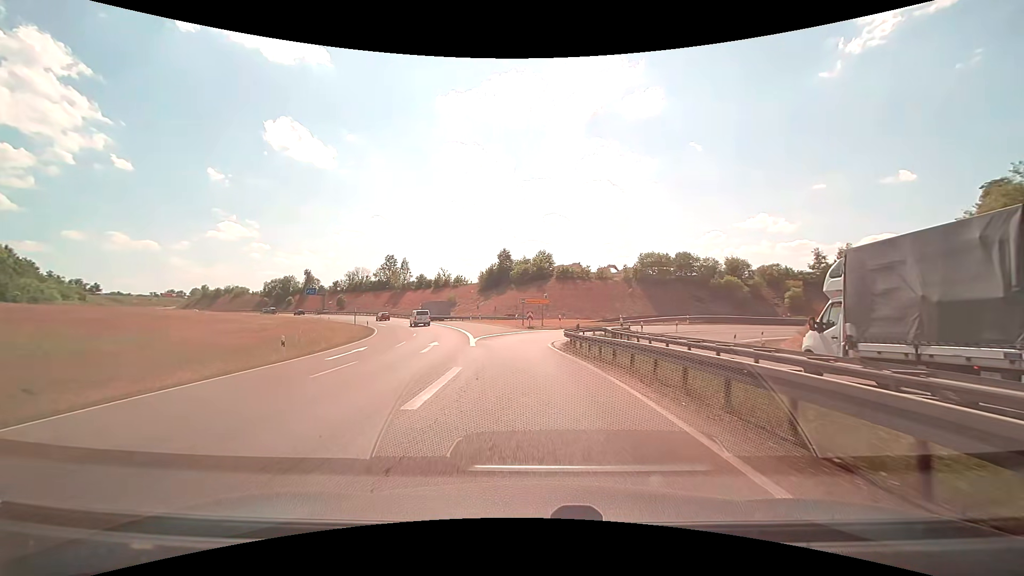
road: trunk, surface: asphalt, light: Day
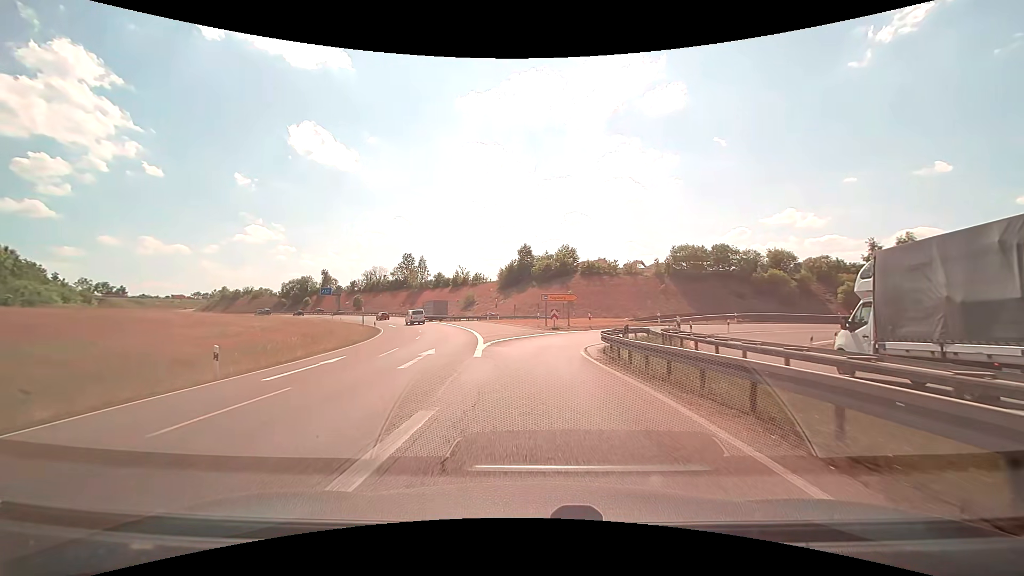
(-0.1, +6.3) m; -3°
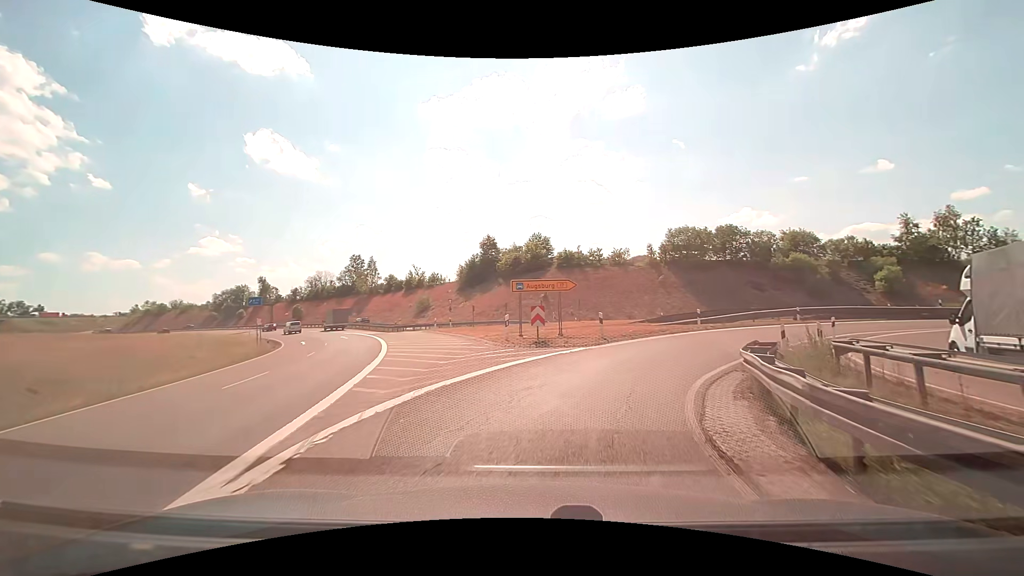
(-0.1, +17.0) m; +3°
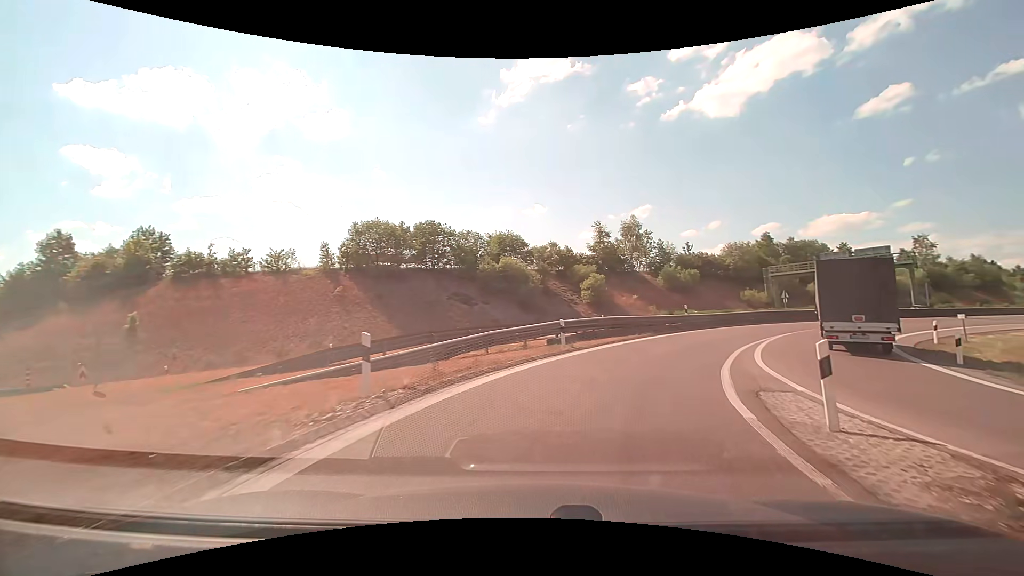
(+5.8, +20.3) m; +33°
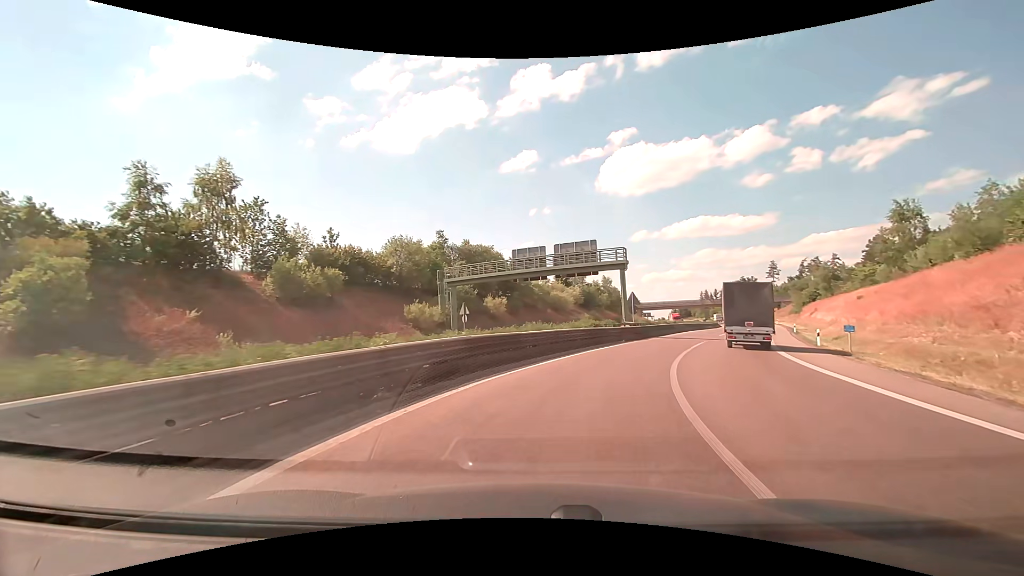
(+10.0, +27.3) m; +36°
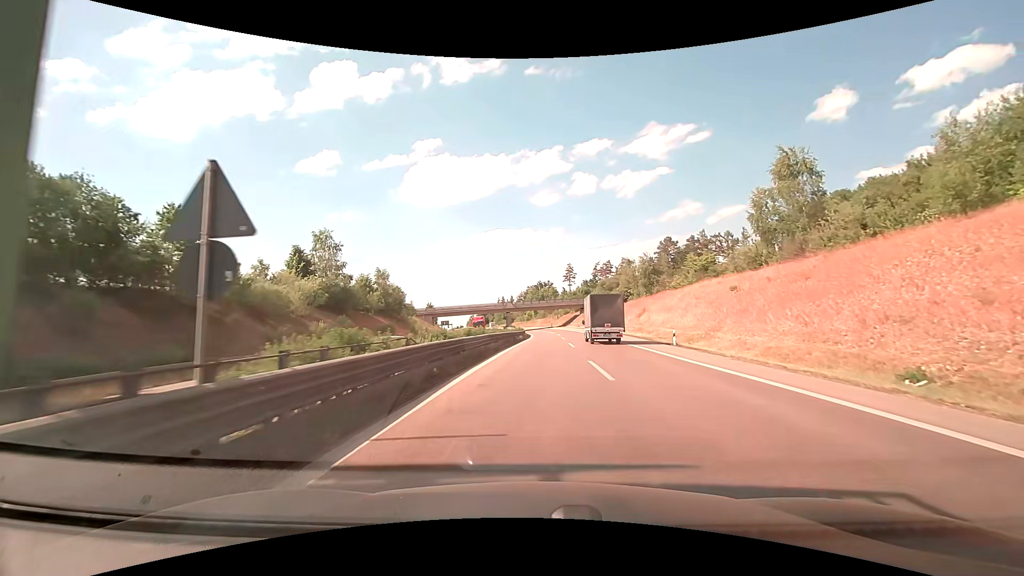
(+8.8, +33.4) m; +23°
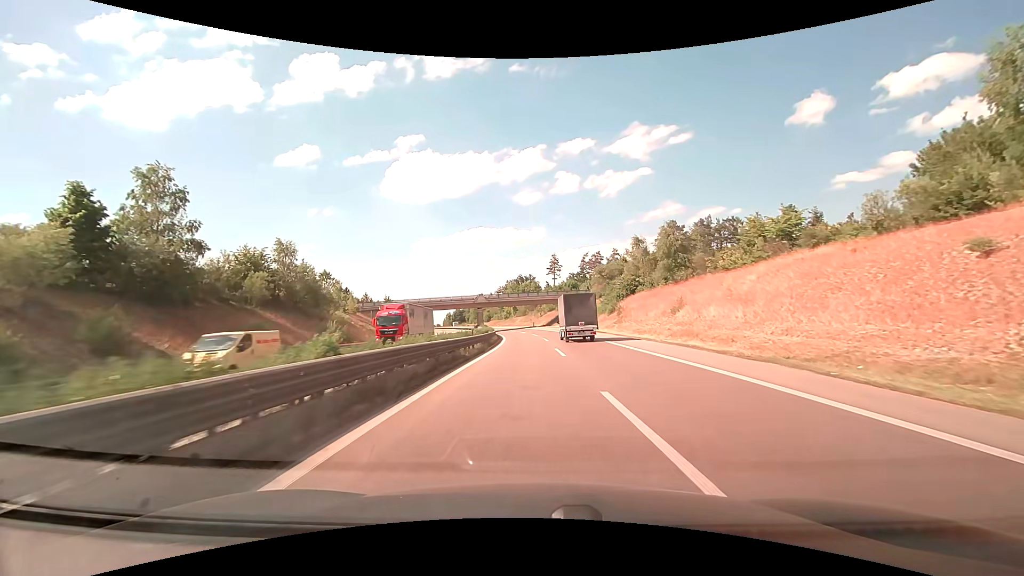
(+0.8, +27.1) m; +2°
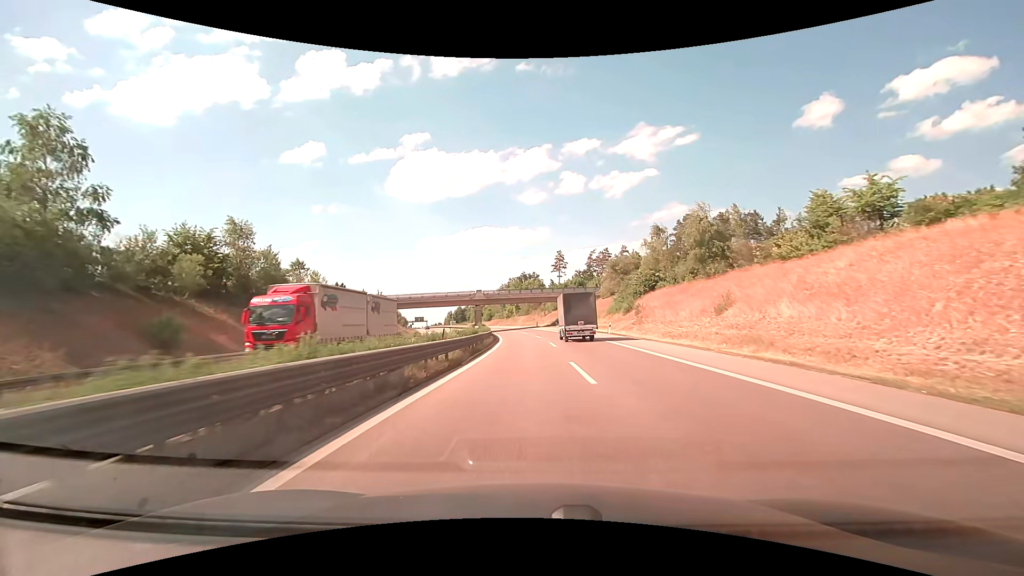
(0.0, +10.2) m; 0°
(0, +10) (0, +20) (0, +30) (-1, +40) (-1, +50) (-2, +60) (-3, +70) (-4, +80) (-5, +90) (-7, +100) m
